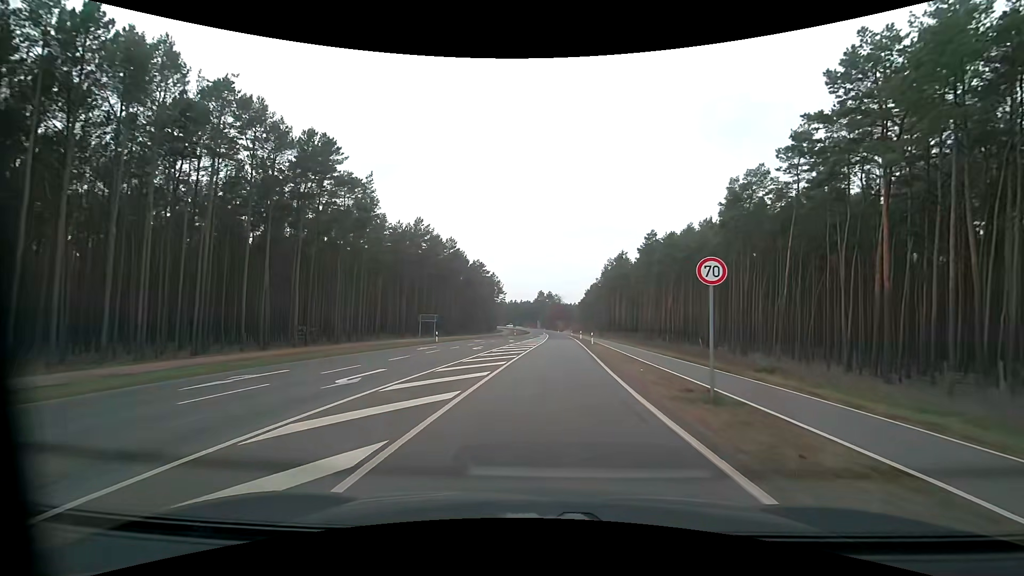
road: secondary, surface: asphalt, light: Day
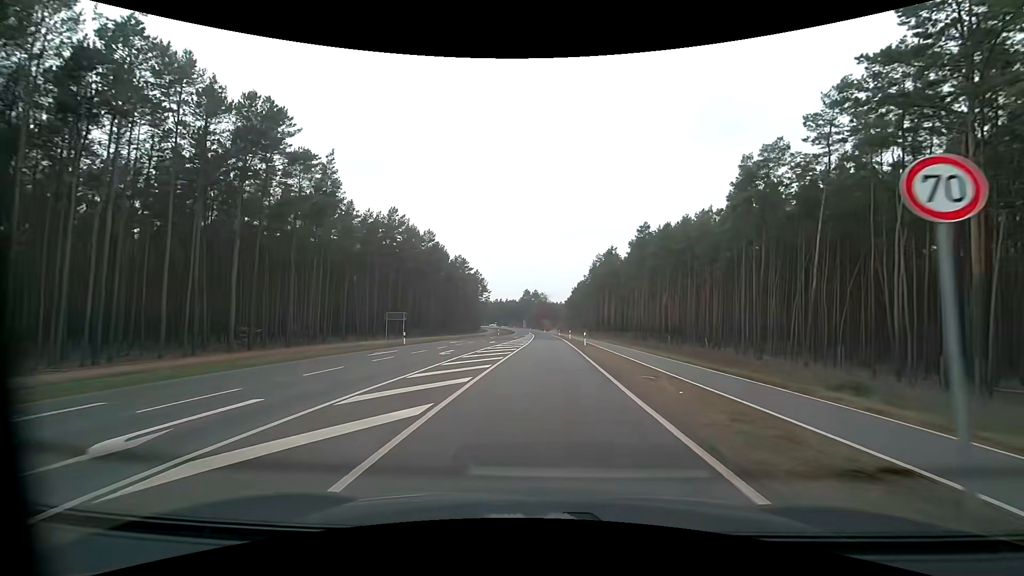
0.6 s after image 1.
(+0.1, +6.7) m; +2°
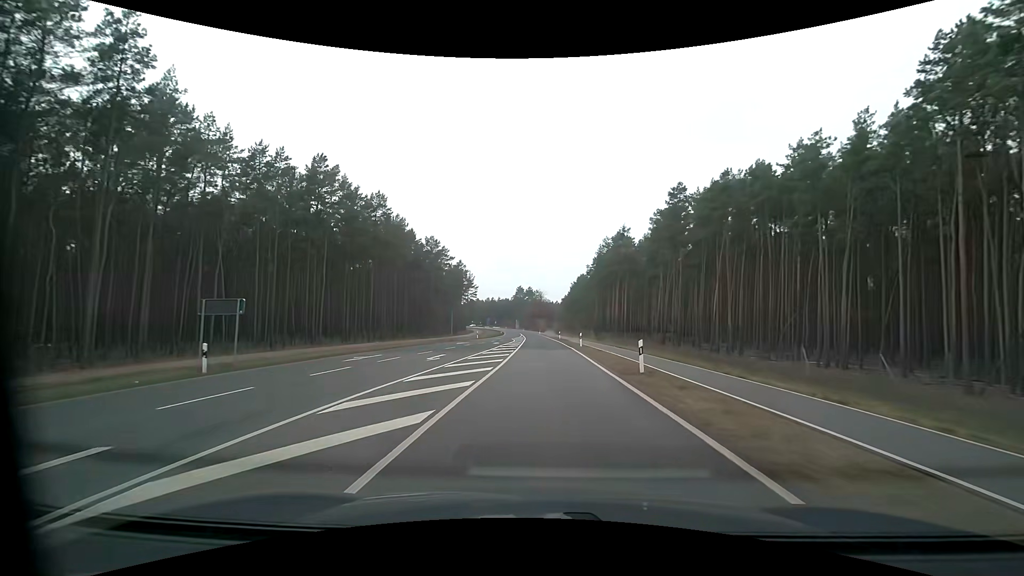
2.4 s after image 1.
(+0.2, +24.2) m; +1°
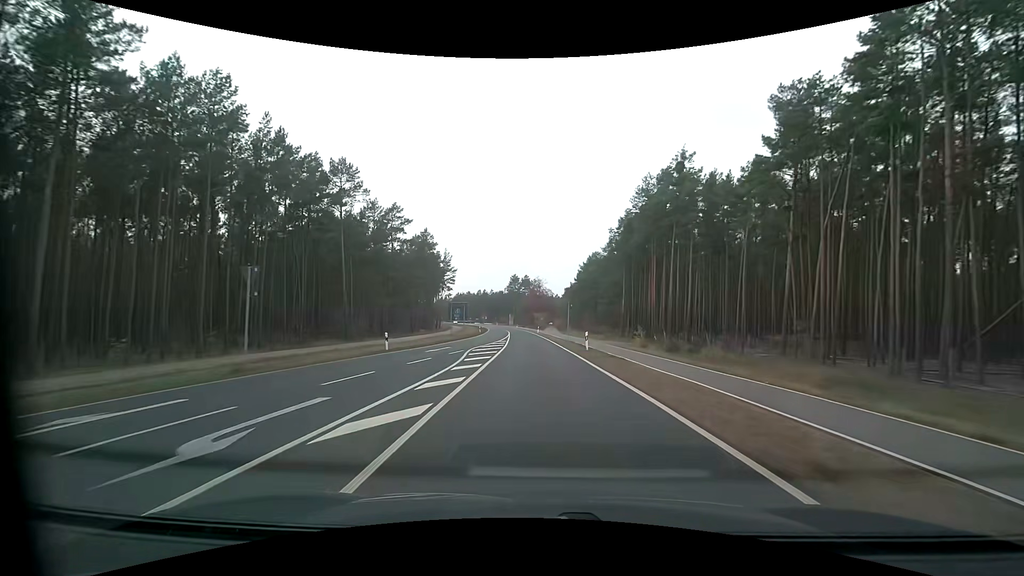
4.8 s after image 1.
(+0.2, +39.6) m; 0°
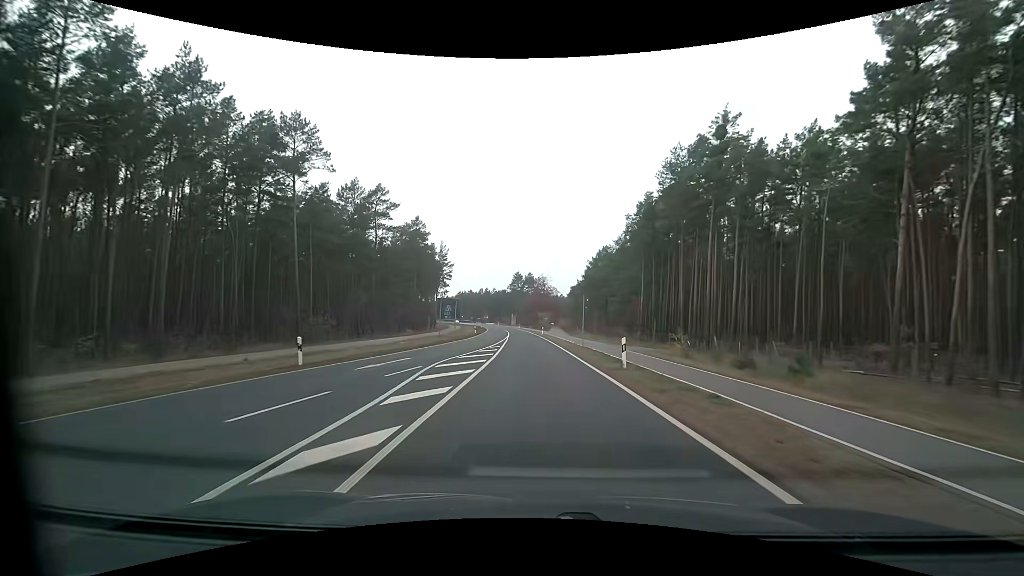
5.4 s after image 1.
(-0.1, +10.5) m; -1°
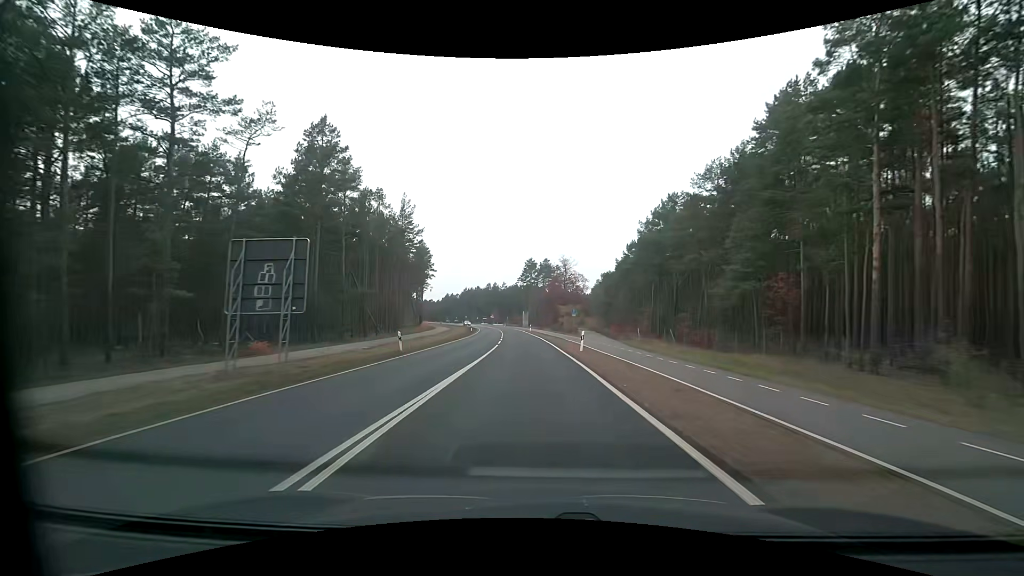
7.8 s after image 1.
(-0.6, +42.4) m; -2°
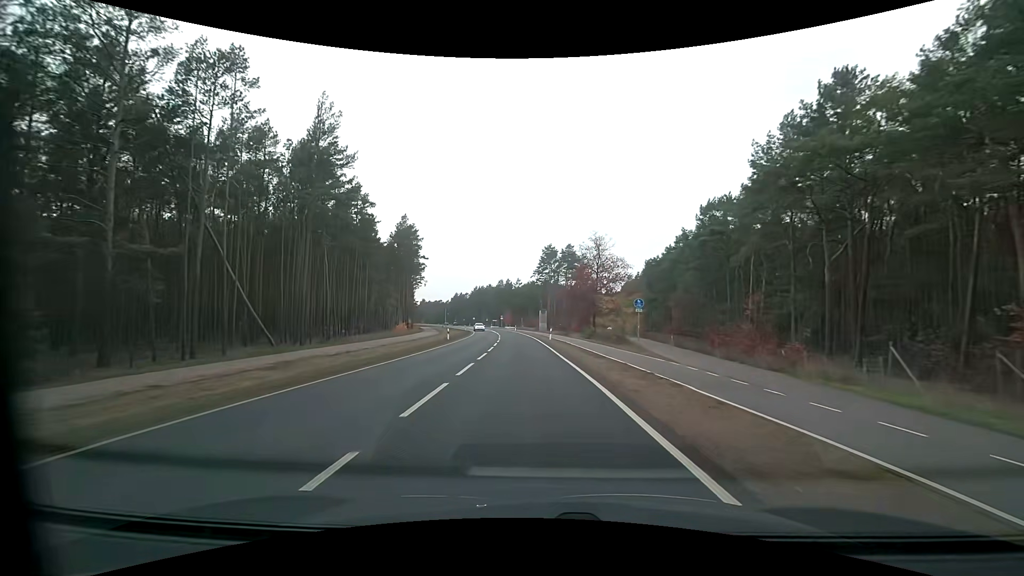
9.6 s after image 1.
(-0.6, +31.8) m; -2°
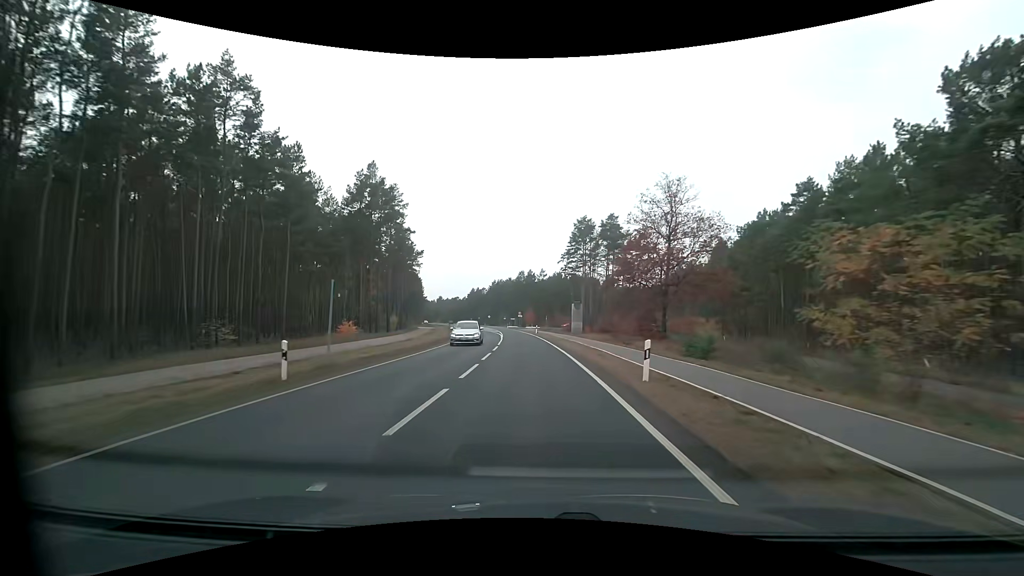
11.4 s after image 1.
(-0.7, +31.3) m; -3°
(0, +10) (0, +20) (-1, +30) (-1, +40) (-2, +50) (-2, +60) (-3, +70) (-5, +80) (-6, +90) (-7, +100) m
